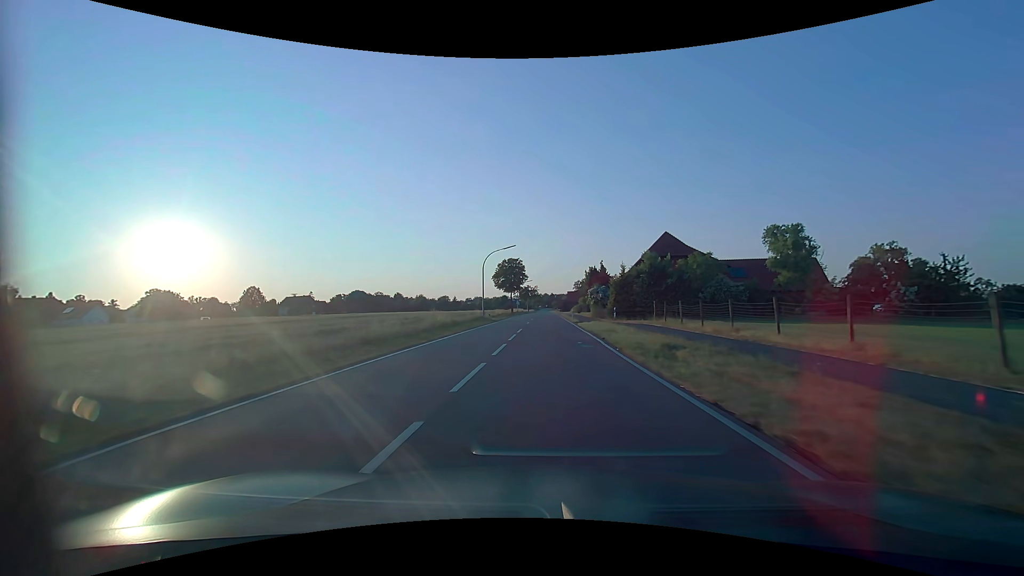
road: tertiary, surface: asphalt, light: Day
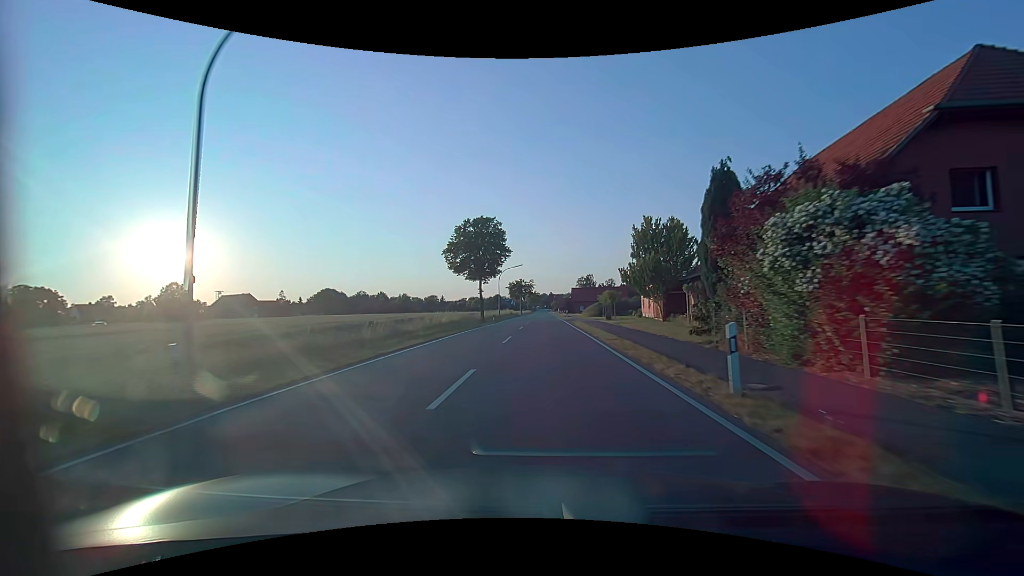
(0.0, +45.0) m; 0°
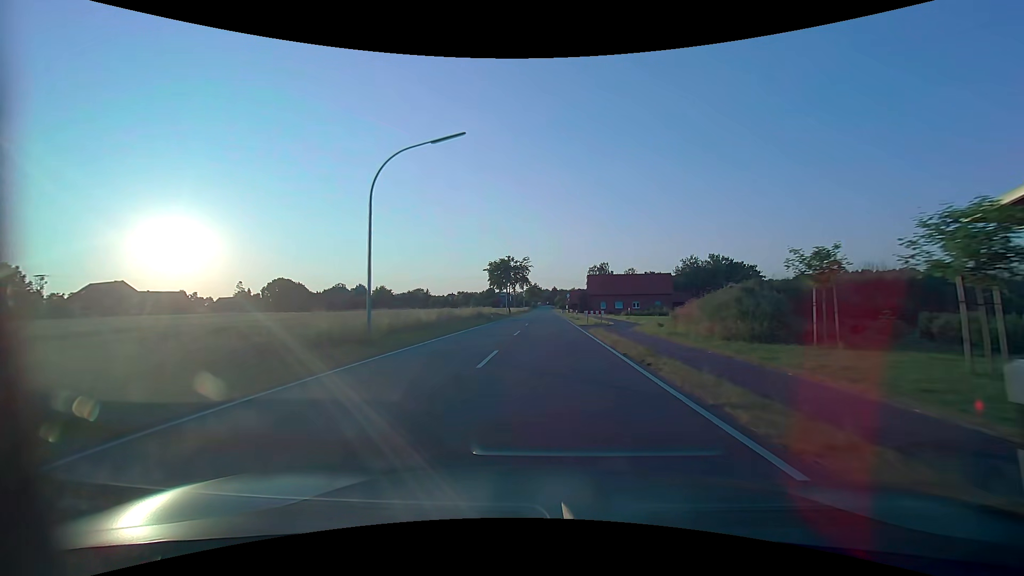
(-0.2, +56.4) m; 0°
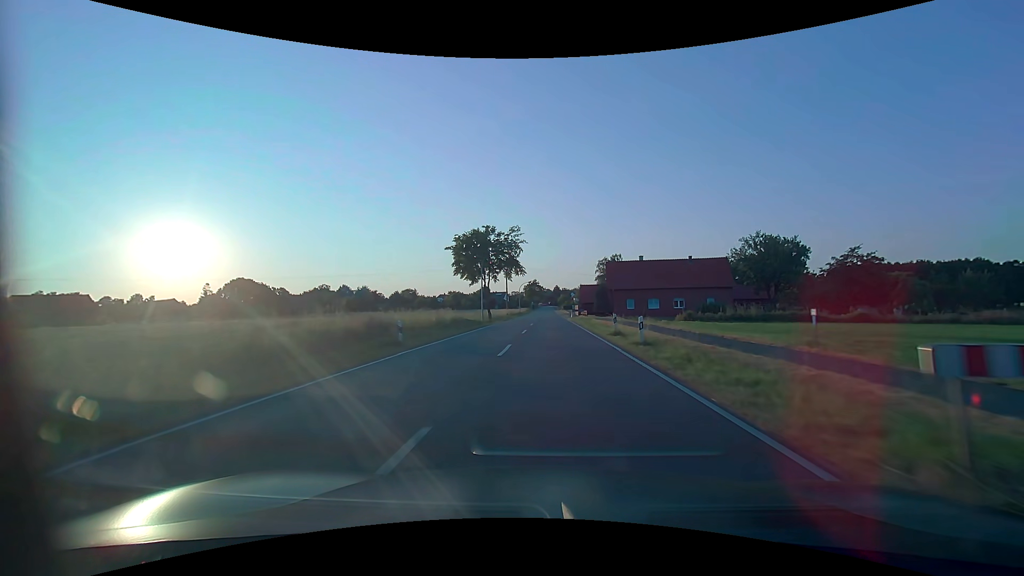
(-0.1, +34.0) m; 0°
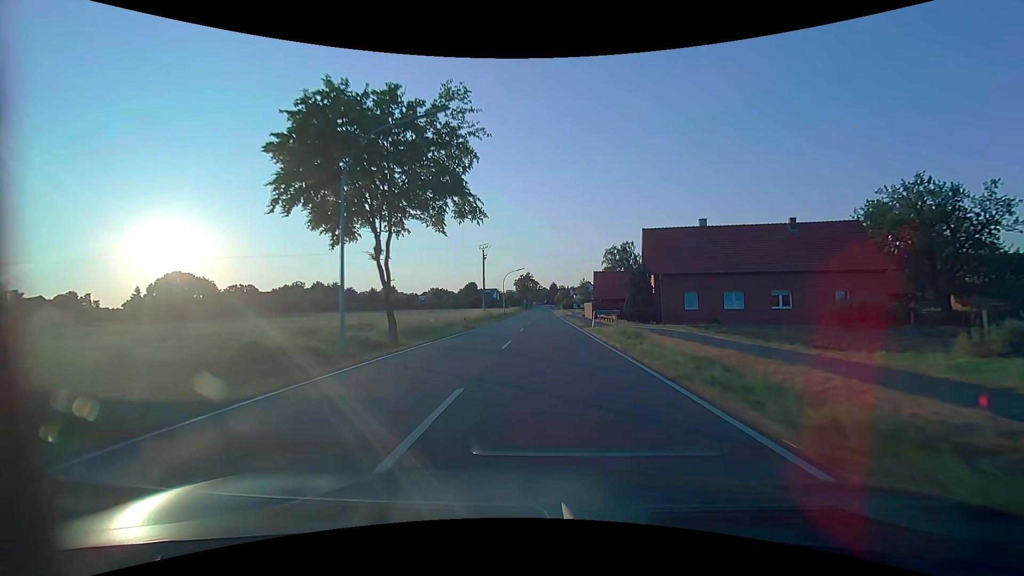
(+0.2, +34.0) m; 0°
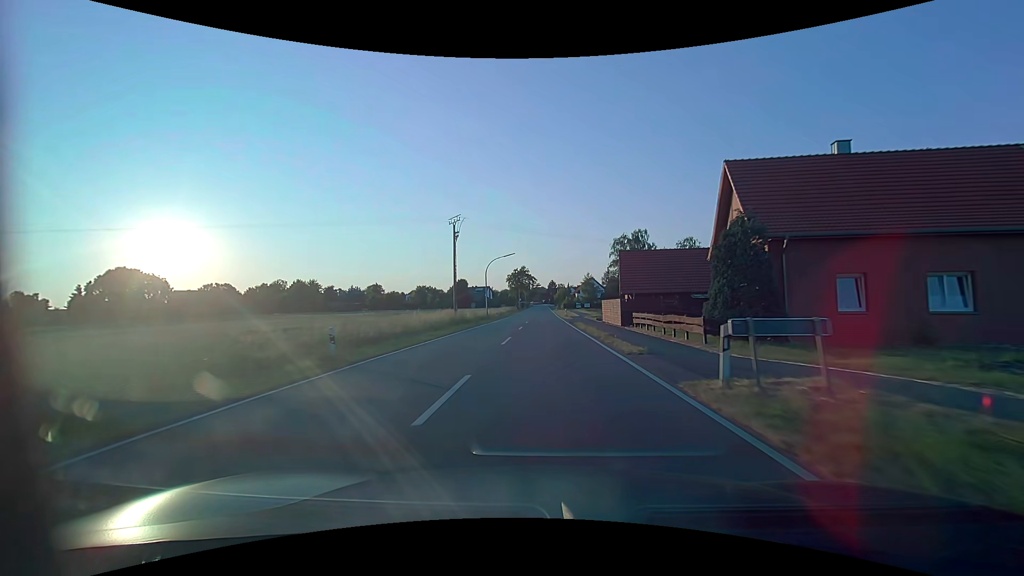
(0.0, +22.7) m; 0°
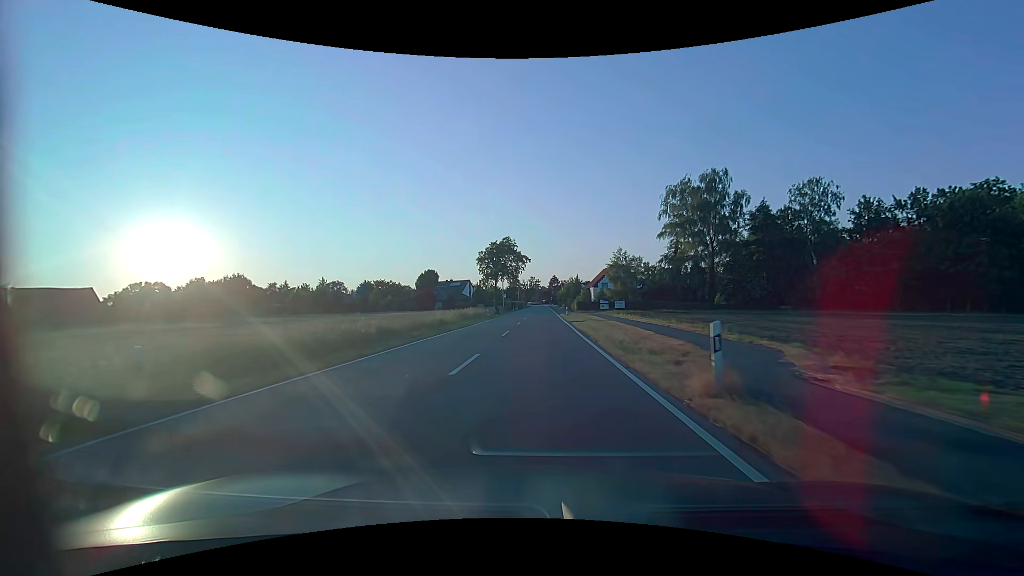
(+0.3, +56.7) m; 0°
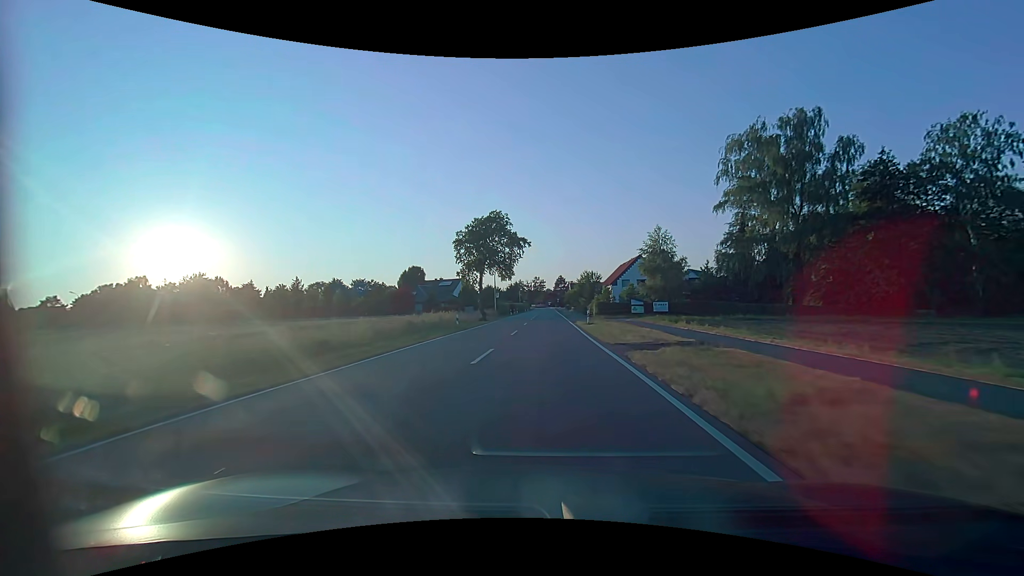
(-0.1, +22.6) m; -1°
